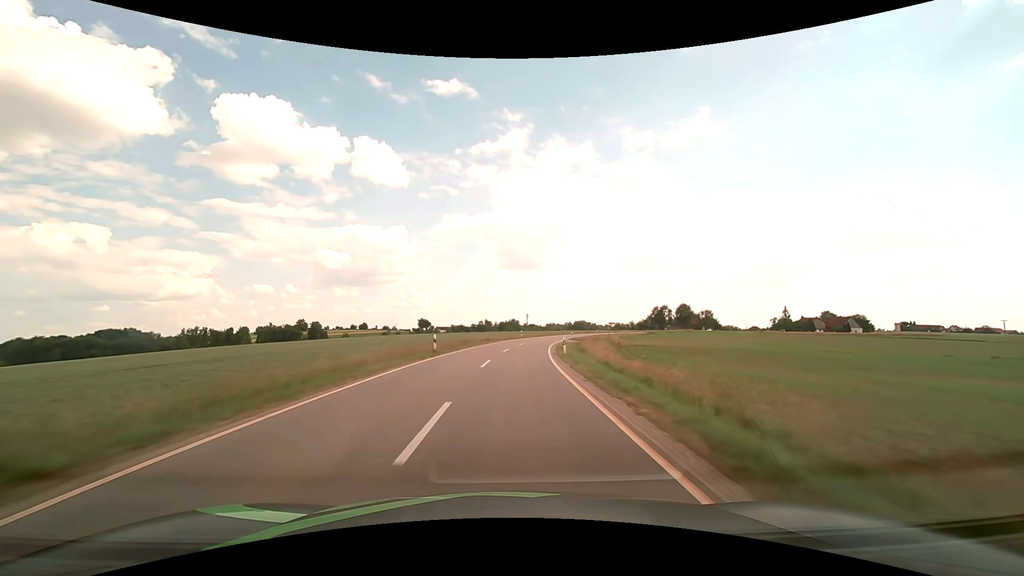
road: tertiary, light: Day
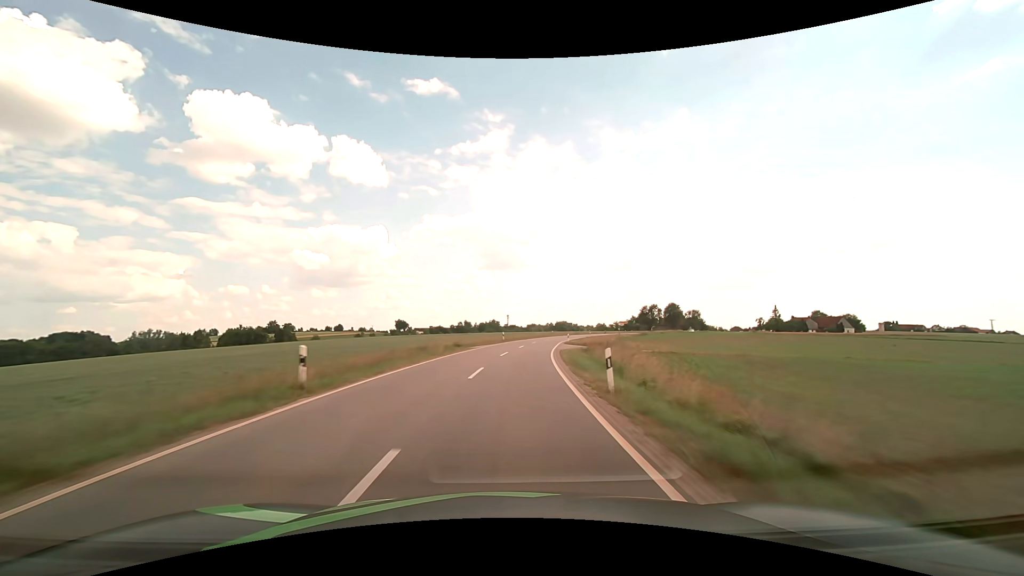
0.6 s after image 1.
(+0.3, +15.5) m; +2°
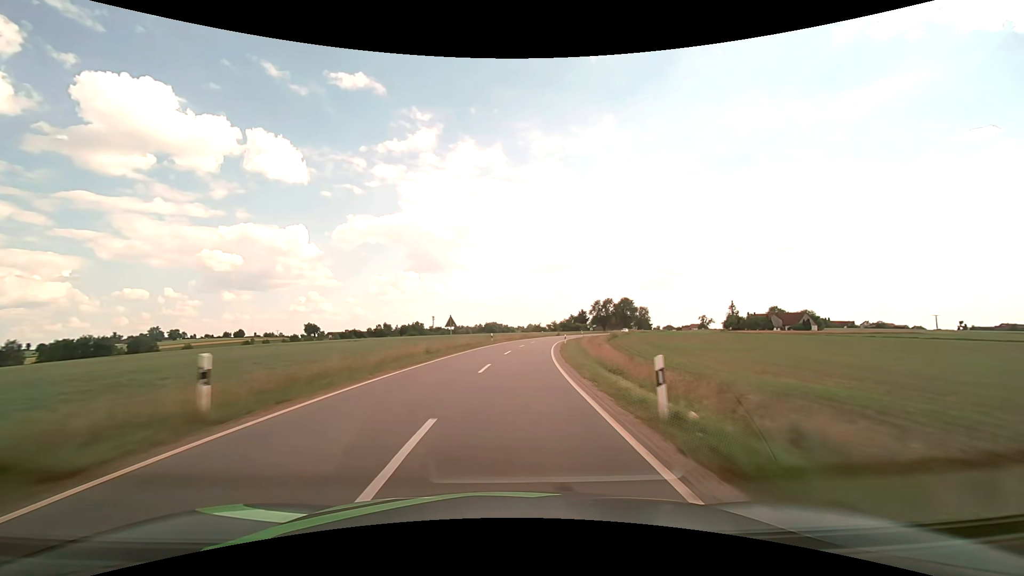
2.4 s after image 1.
(+3.1, +46.6) m; +8°
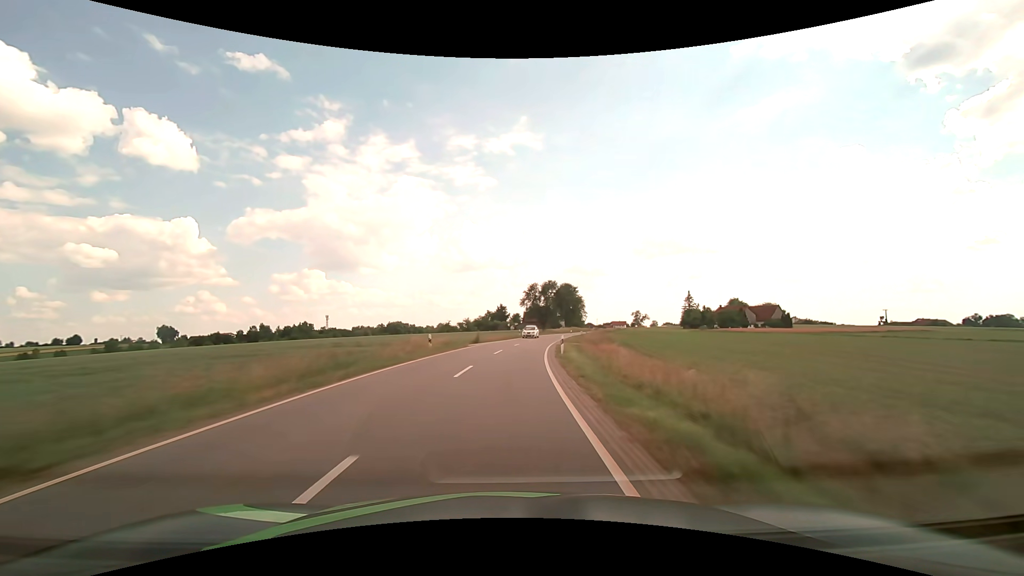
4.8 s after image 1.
(+5.9, +62.4) m; +10°
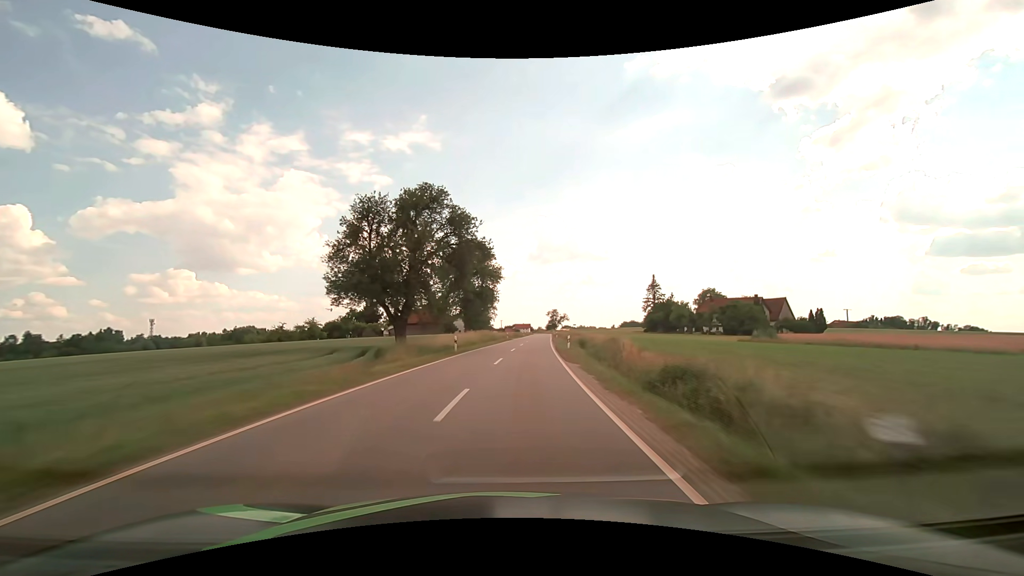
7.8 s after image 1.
(+8.4, +78.3) m; +12°
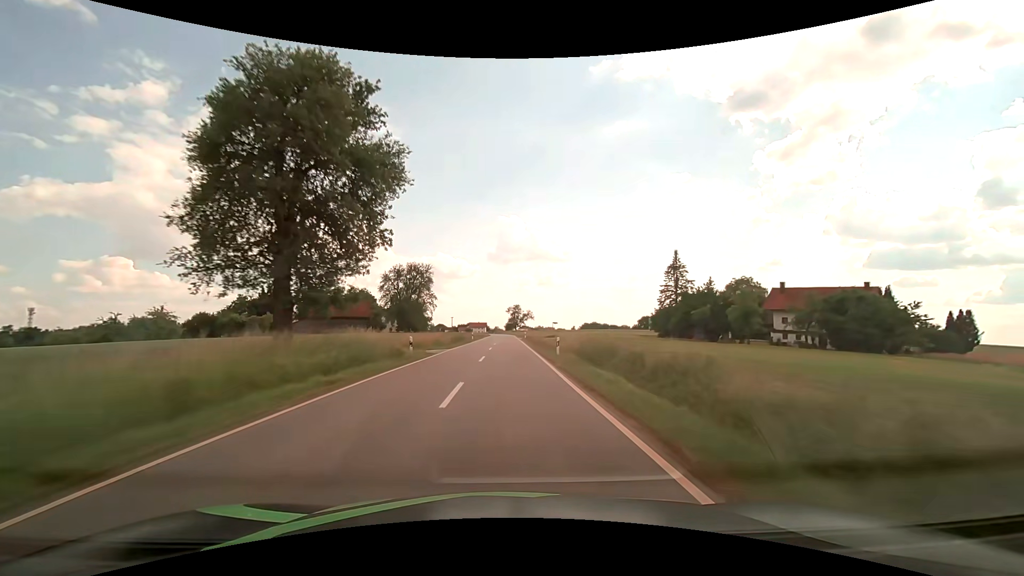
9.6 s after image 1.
(+2.7, +47.3) m; +5°
